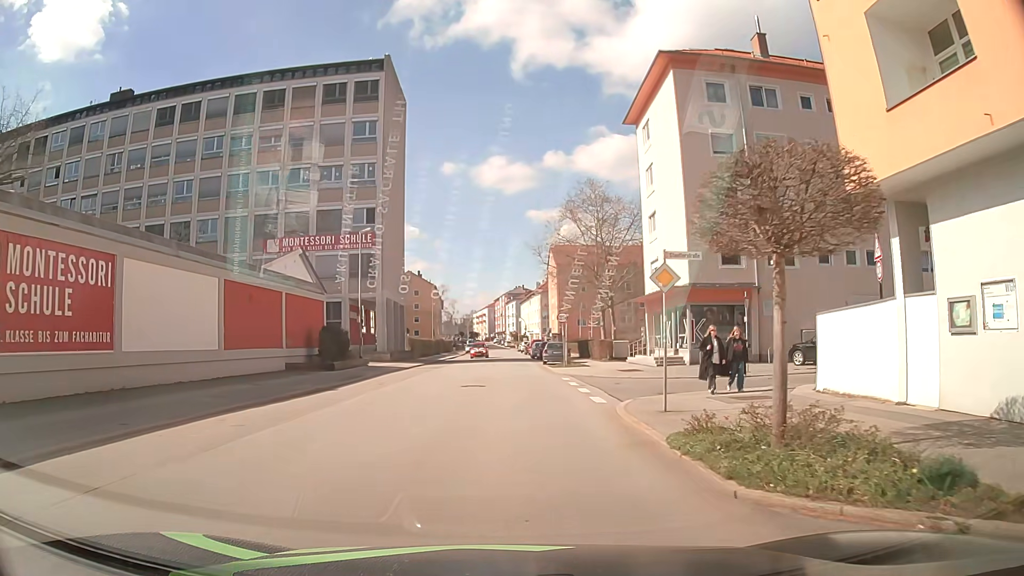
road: tertiary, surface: asphalt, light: Day
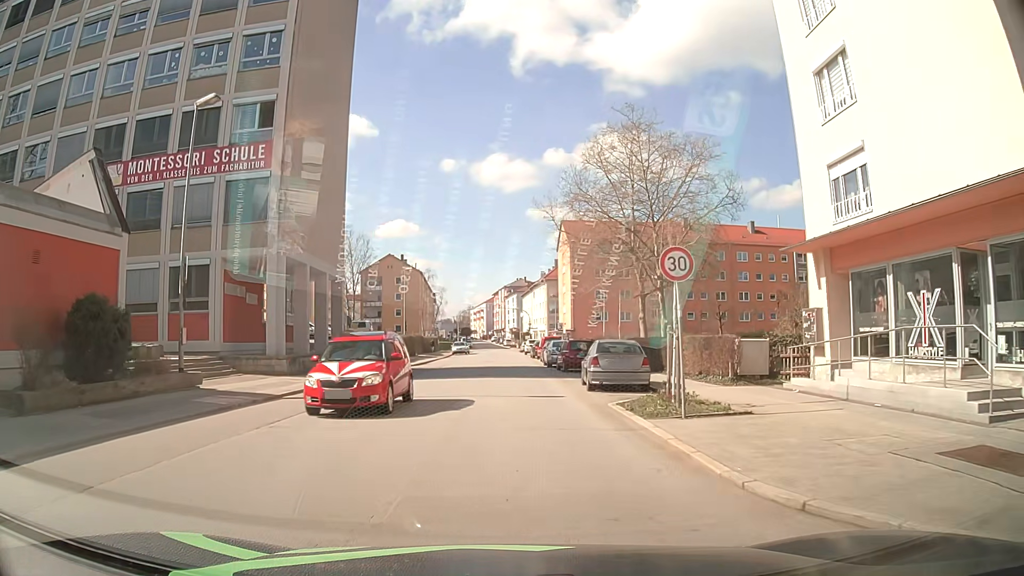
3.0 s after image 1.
(-0.3, +23.6) m; -1°
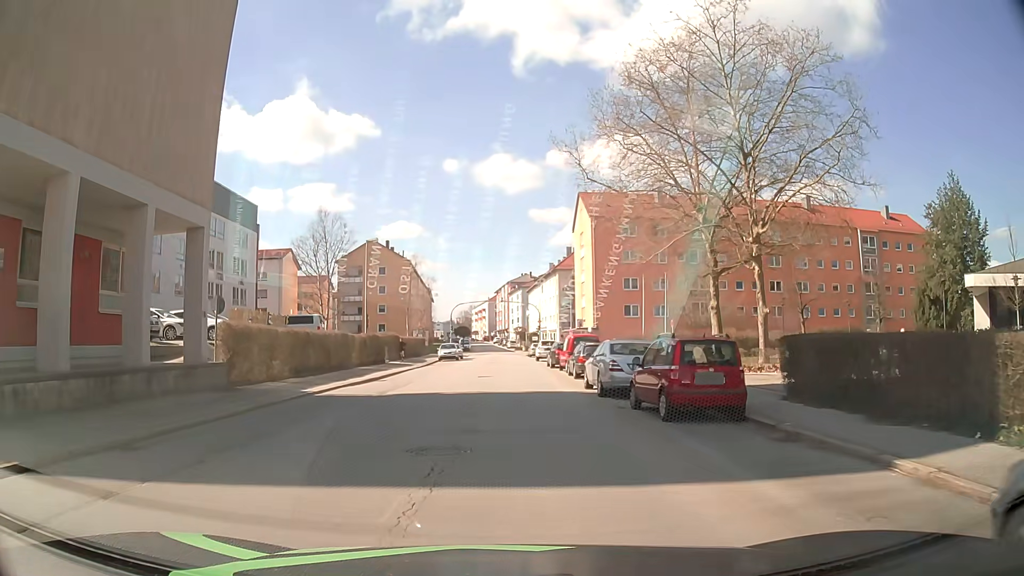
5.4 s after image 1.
(-0.1, +18.9) m; 0°
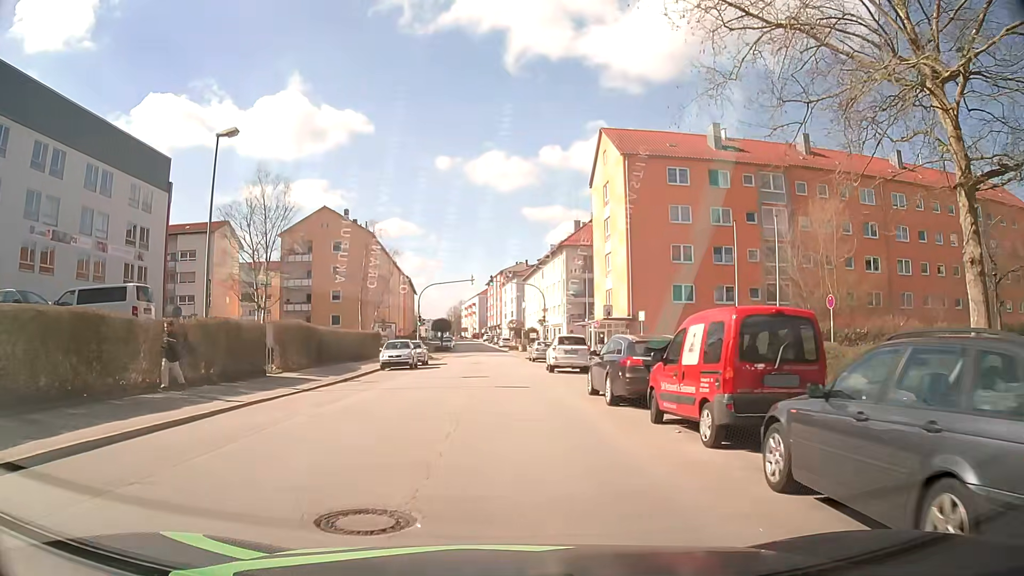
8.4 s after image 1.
(0.0, +23.3) m; 0°
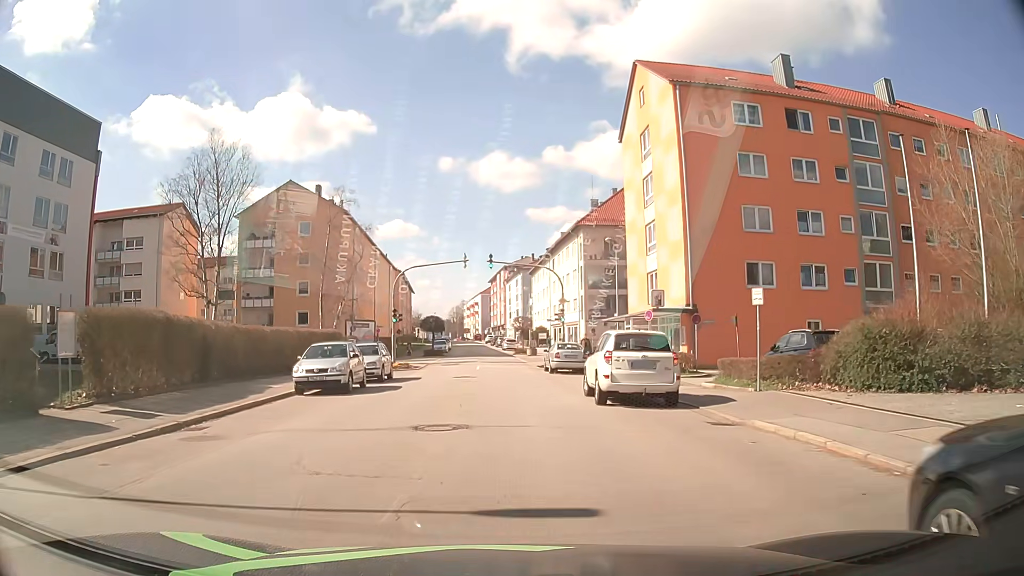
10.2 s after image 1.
(+0.1, +14.2) m; +1°
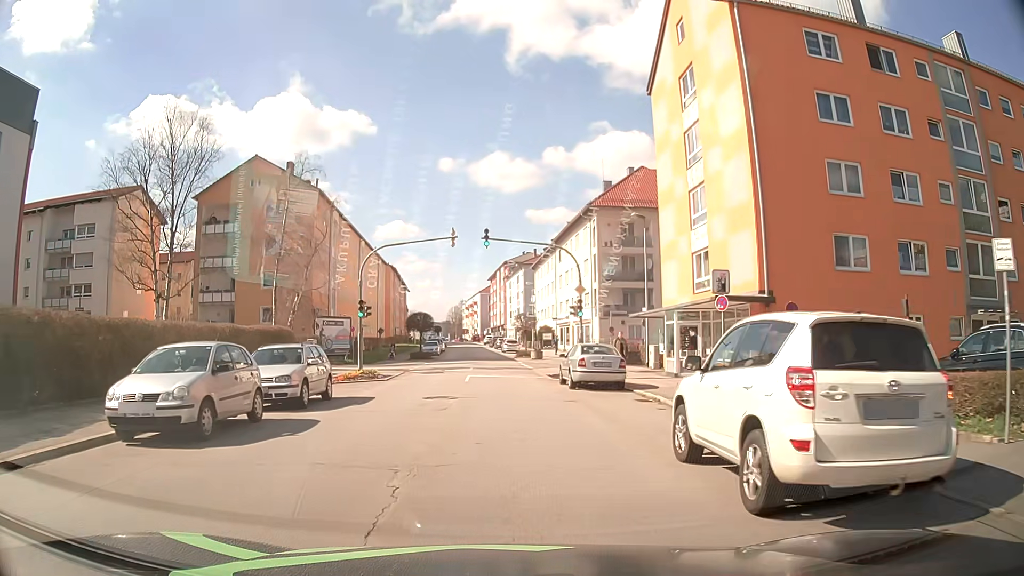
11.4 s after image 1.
(-0.1, +9.6) m; -1°
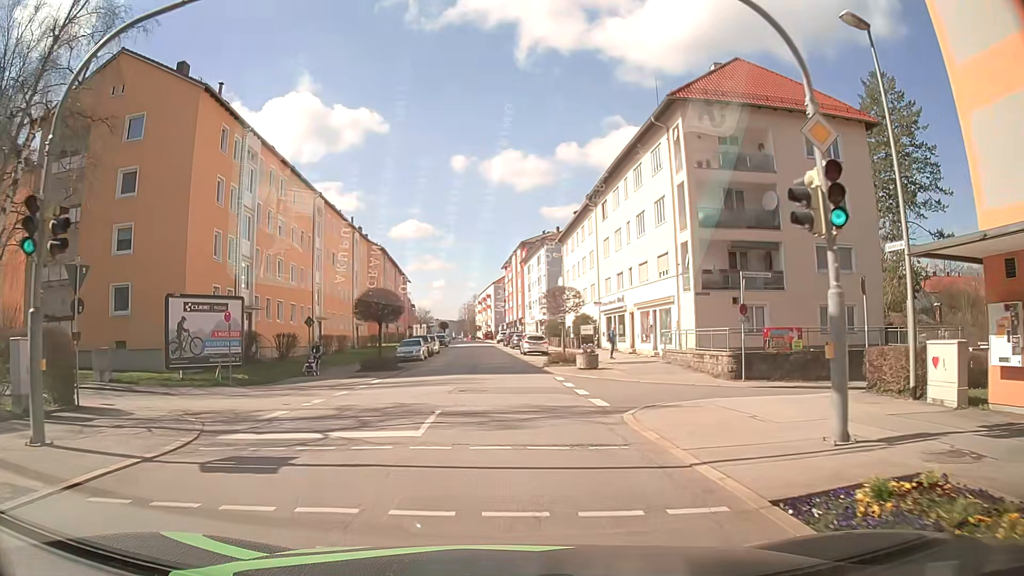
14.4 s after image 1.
(-0.4, +24.0) m; -2°
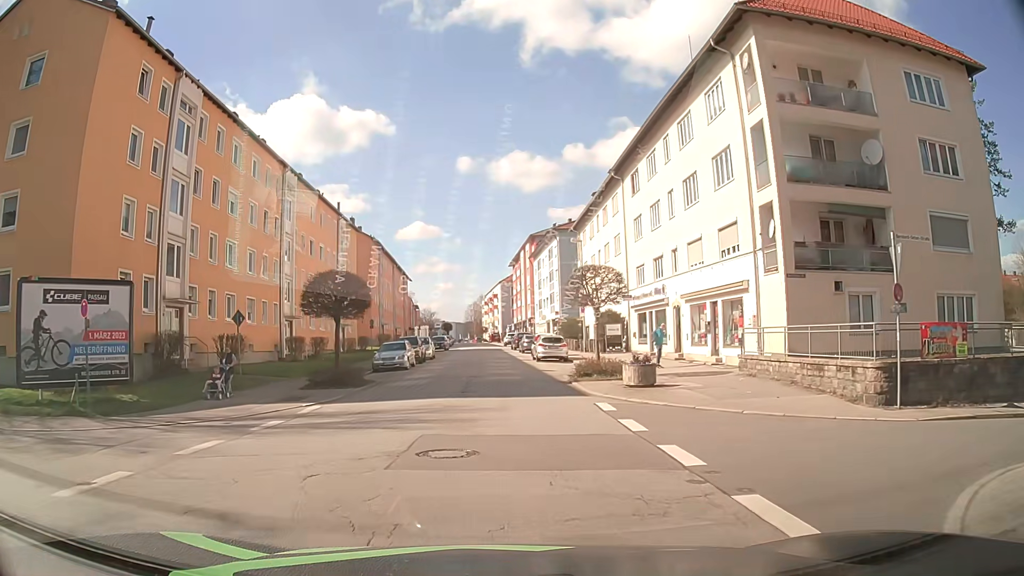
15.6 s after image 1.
(0.0, +9.5) m; -1°
(0, +10) (0, +20) (0, +30) (-1, +40) (-1, +50) (-1, +60) (-2, +70) (-2, +80) (-2, +90) (-3, +100) m
